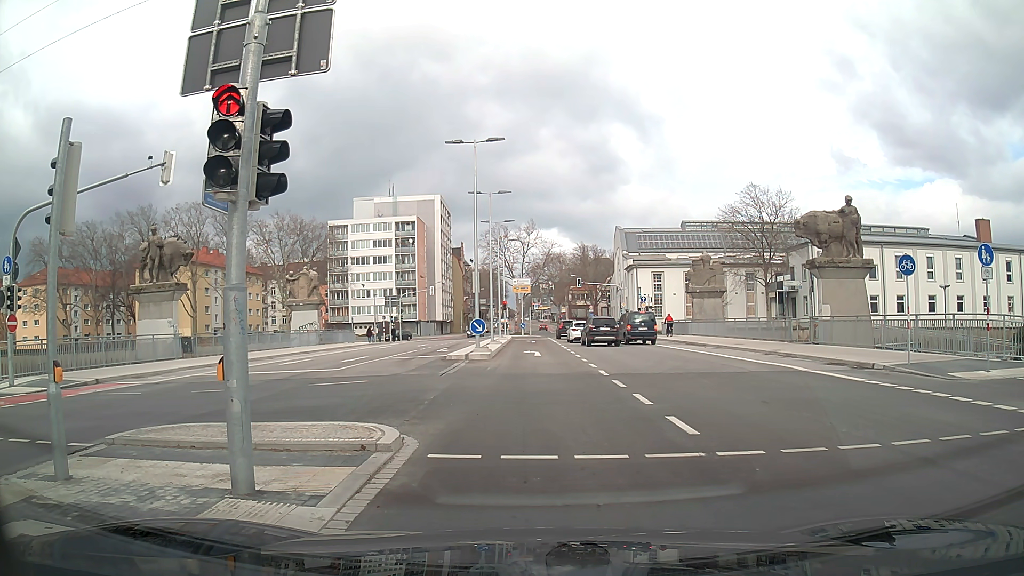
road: secondary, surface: asphalt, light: Day
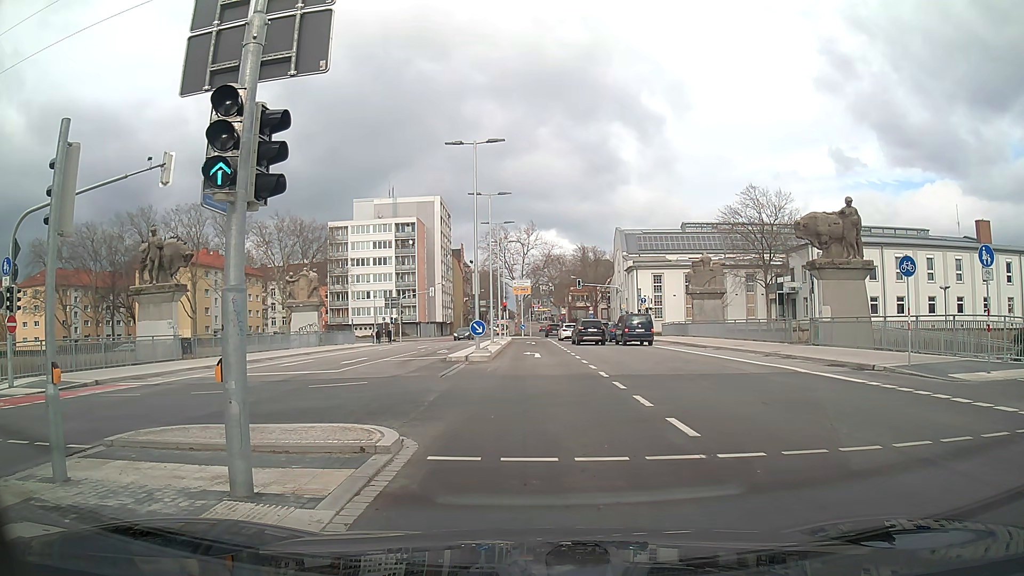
(0.0, 0.0) m; 0°
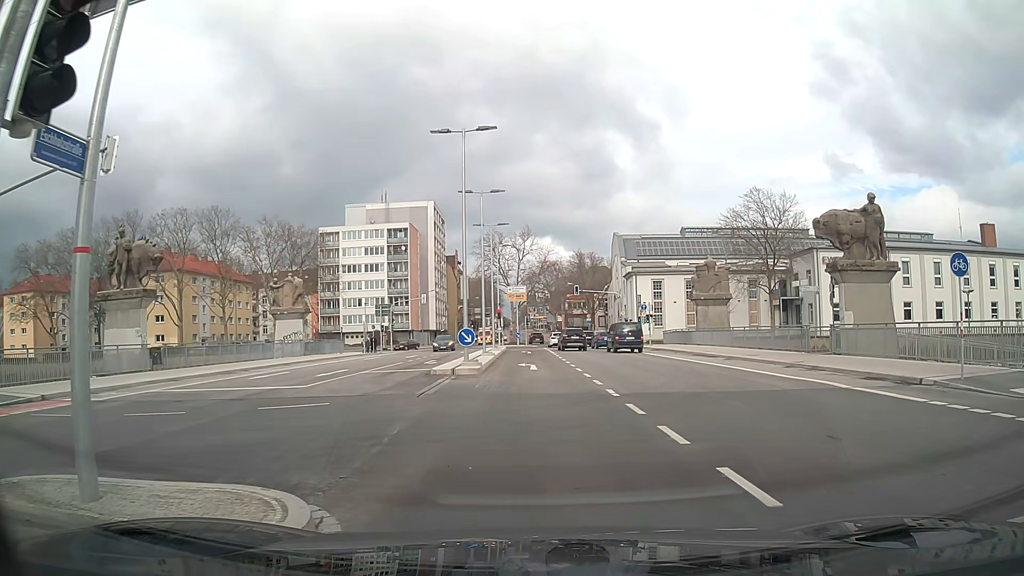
(-0.1, +3.2) m; 0°
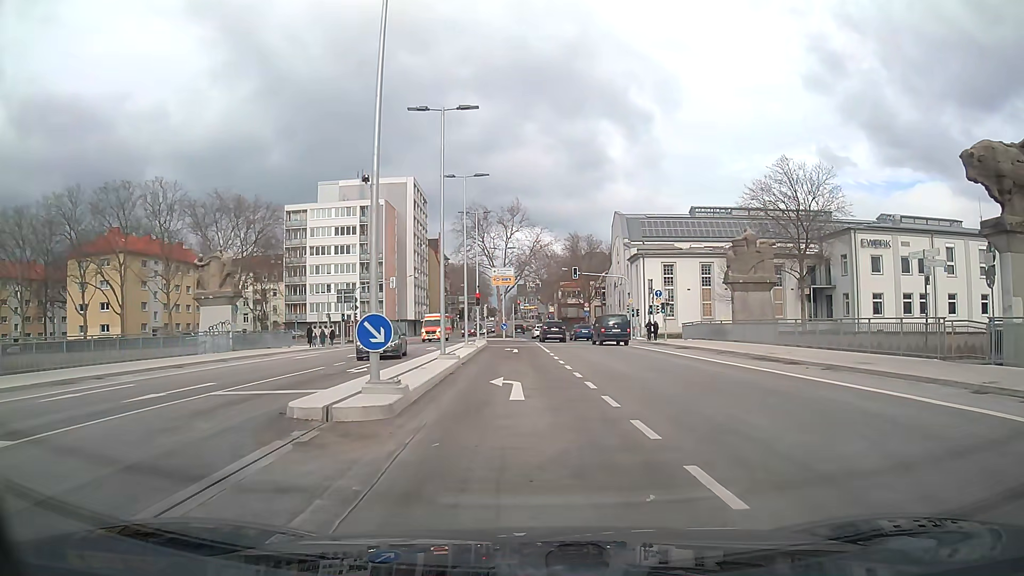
(+0.1, +12.8) m; 0°
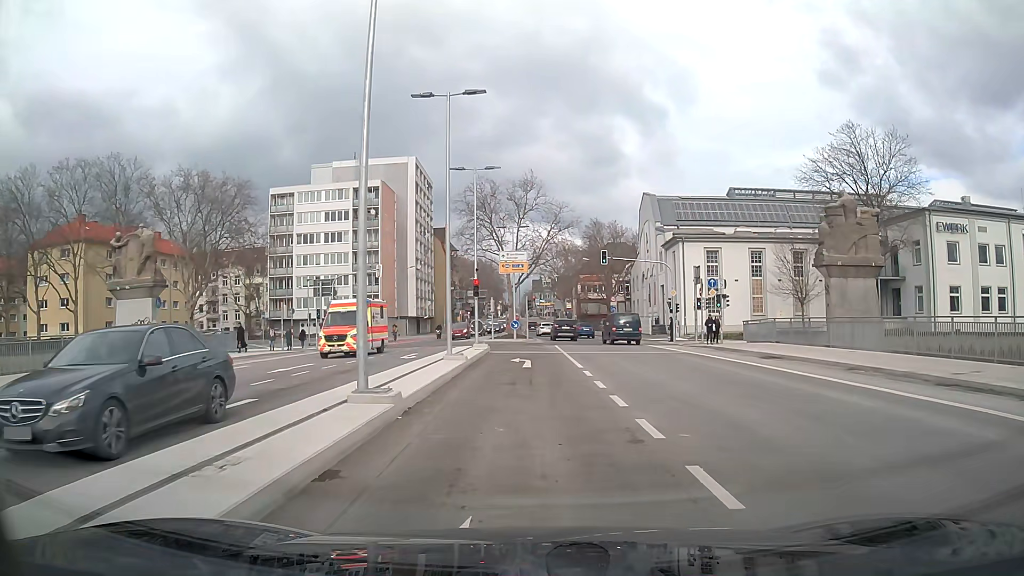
(-0.1, +11.9) m; -1°
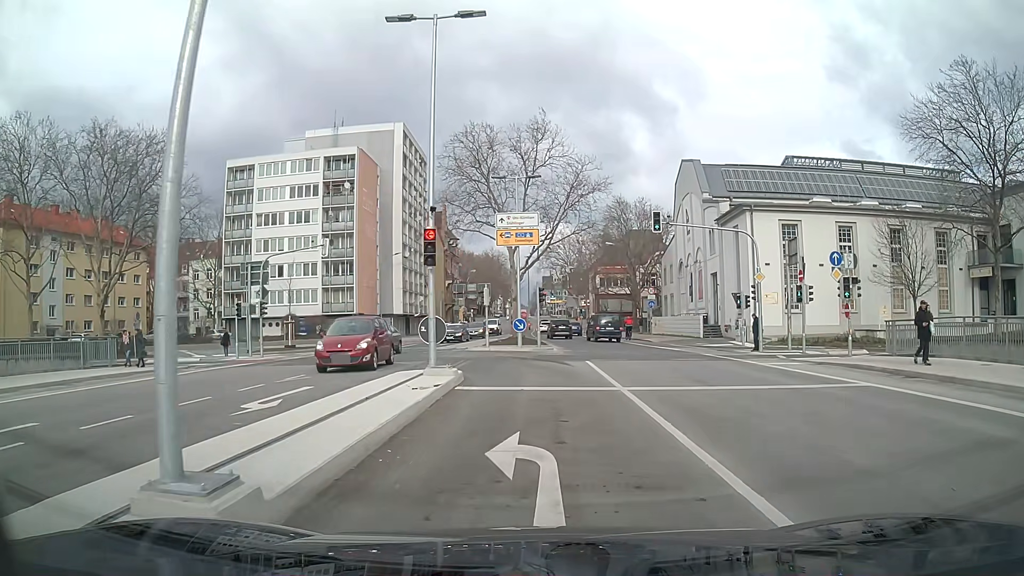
(-0.1, +16.4) m; -1°
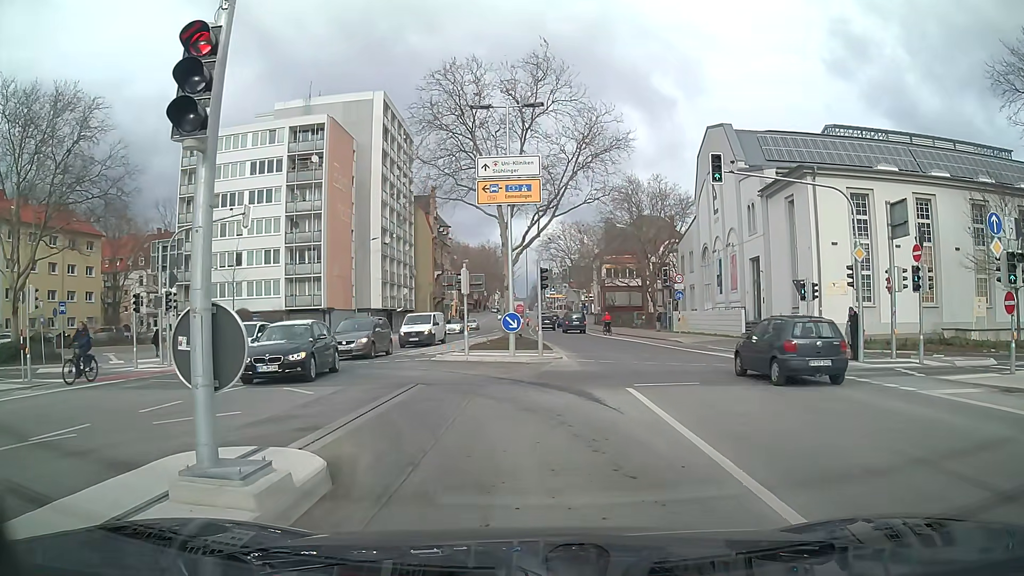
(0.0, +9.9) m; 0°
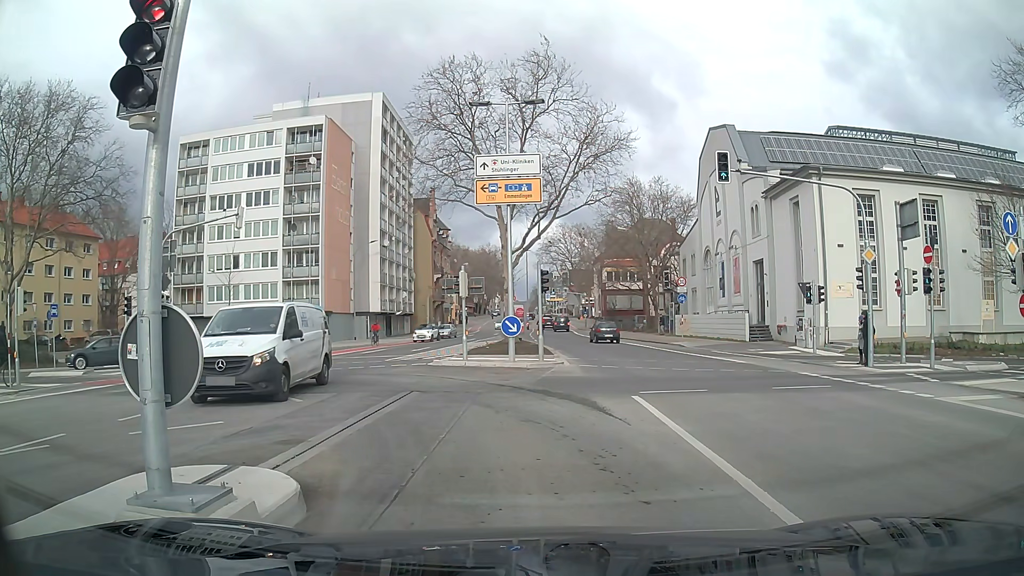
(0.0, +0.7) m; 0°
